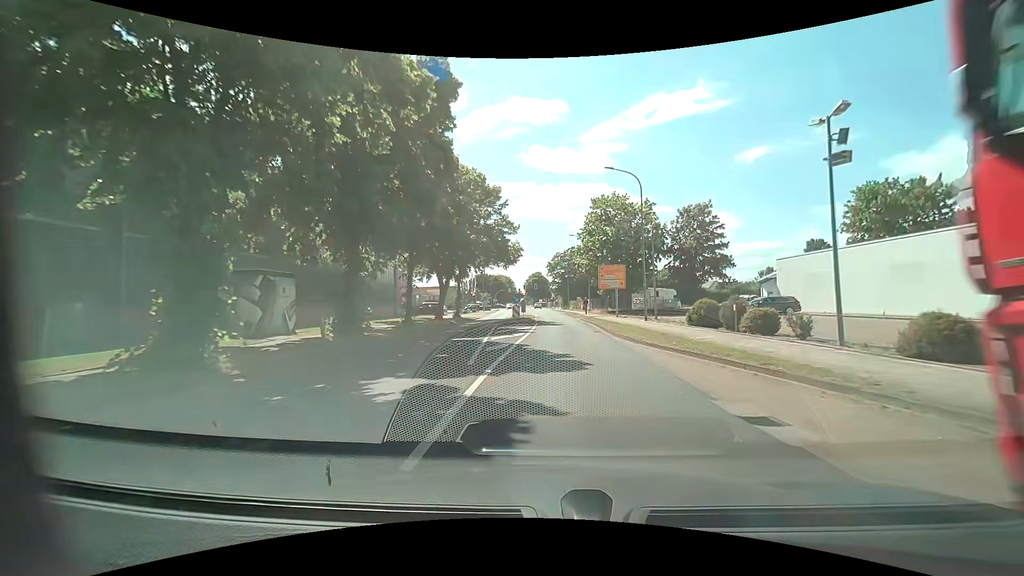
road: tertiary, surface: asphalt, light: Day
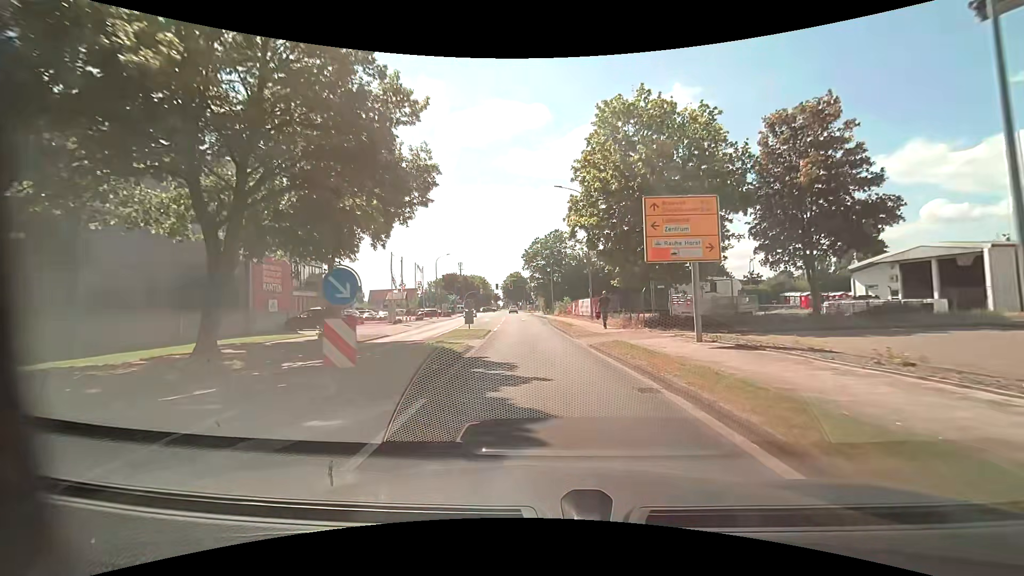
(+1.1, +26.2) m; +3°
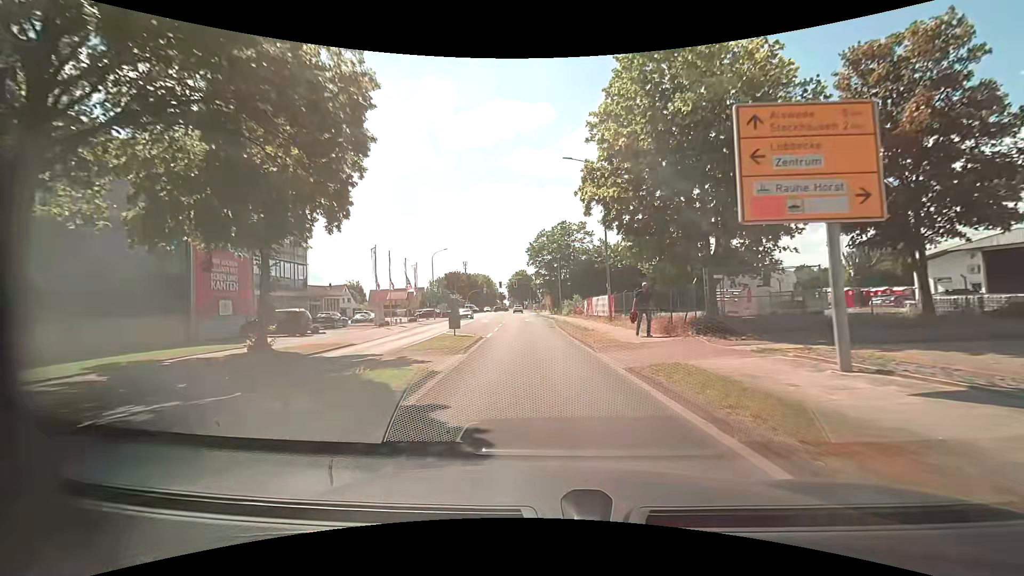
(0.0, +6.5) m; -1°
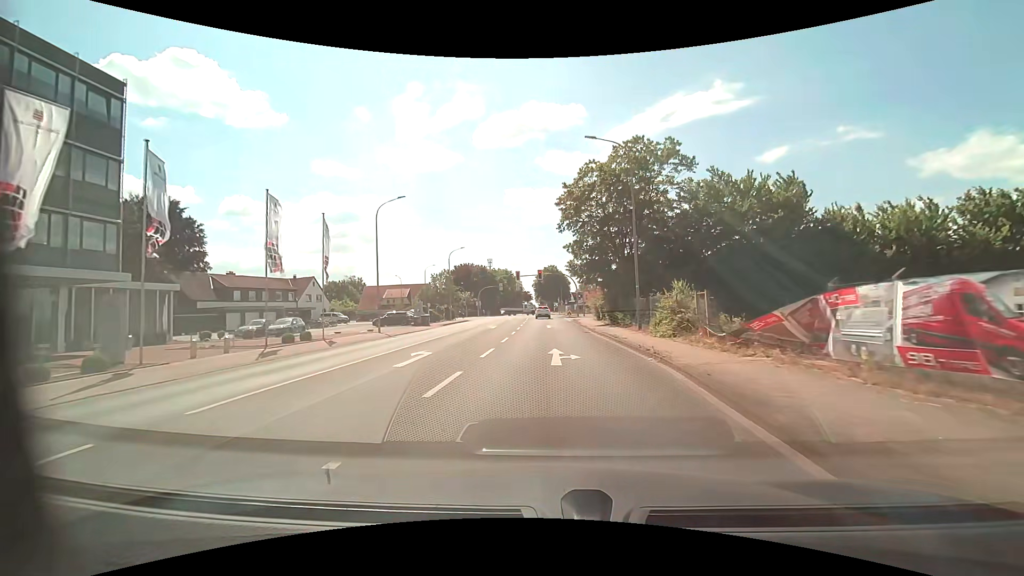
(-1.3, +33.0) m; -4°
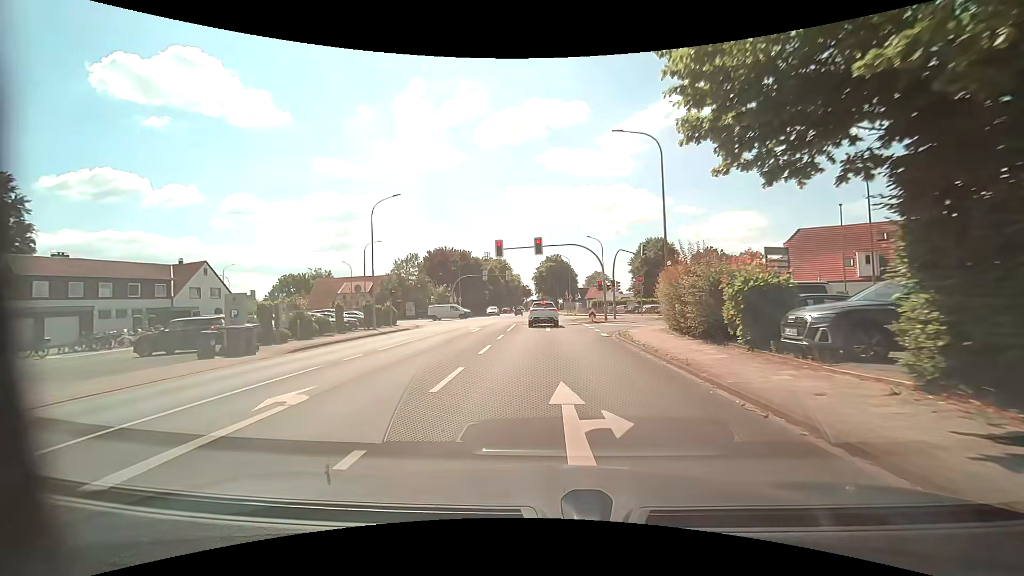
(0.0, +29.6) m; 0°
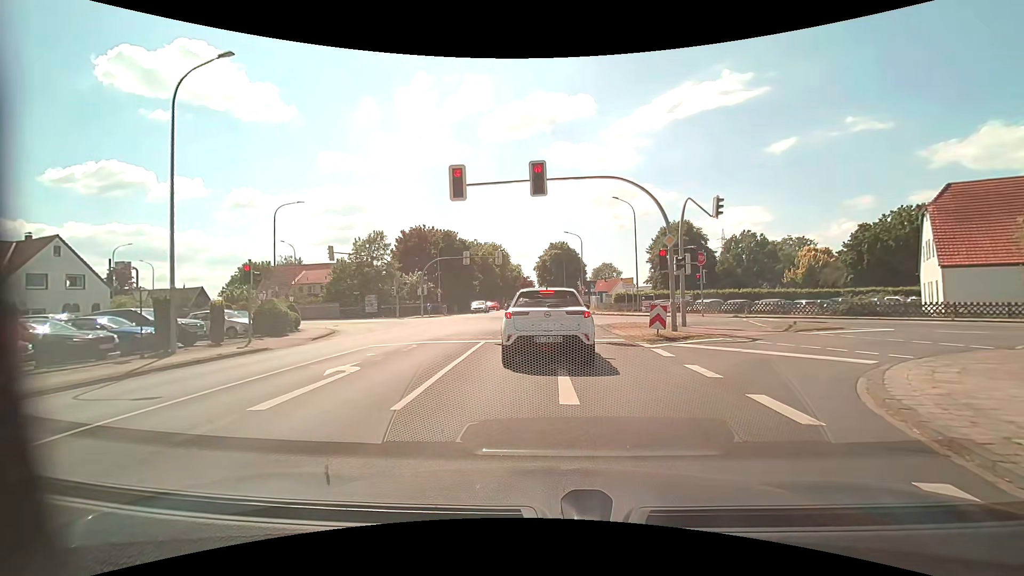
(-0.2, +19.2) m; 0°
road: unclassified
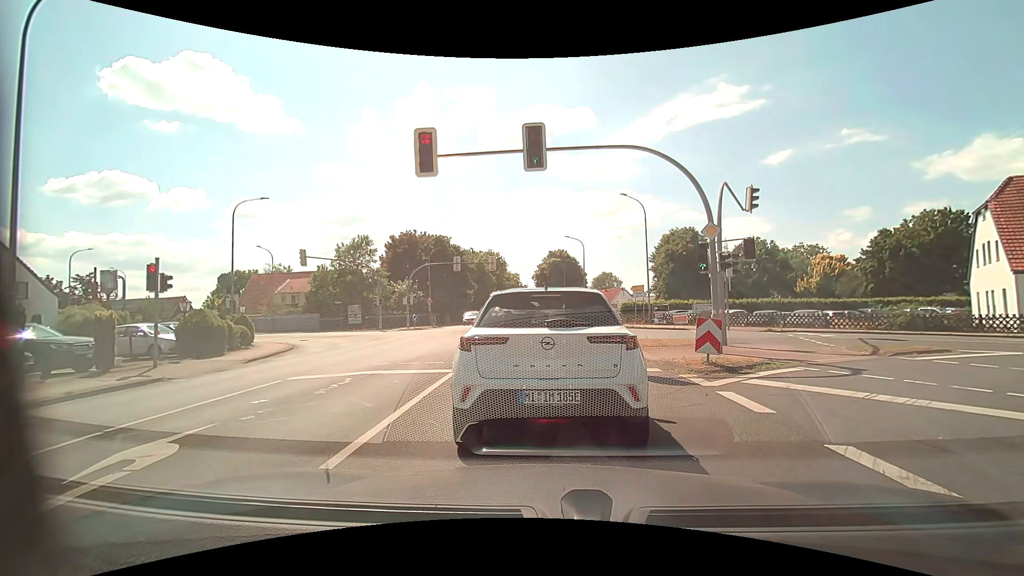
(0.0, +4.7) m; -2°
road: tertiary
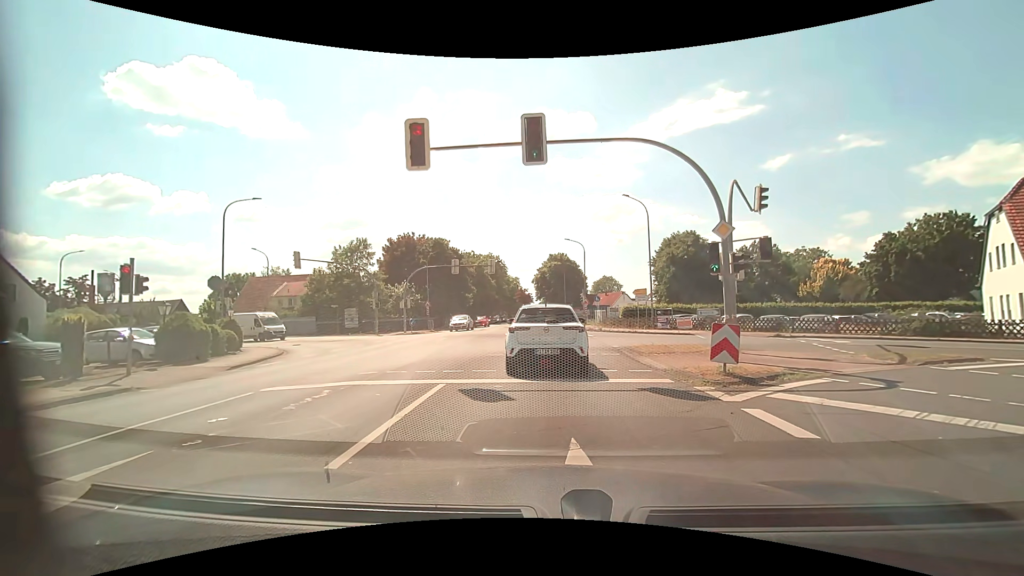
(0.0, +1.0) m; 0°
(0, +10) (0, +20) (+1, +30) (+1, +40) (+1, +50) (+1, +60) (+2, +70) (+2, +80) (+2, +90) (+2, +100) m
